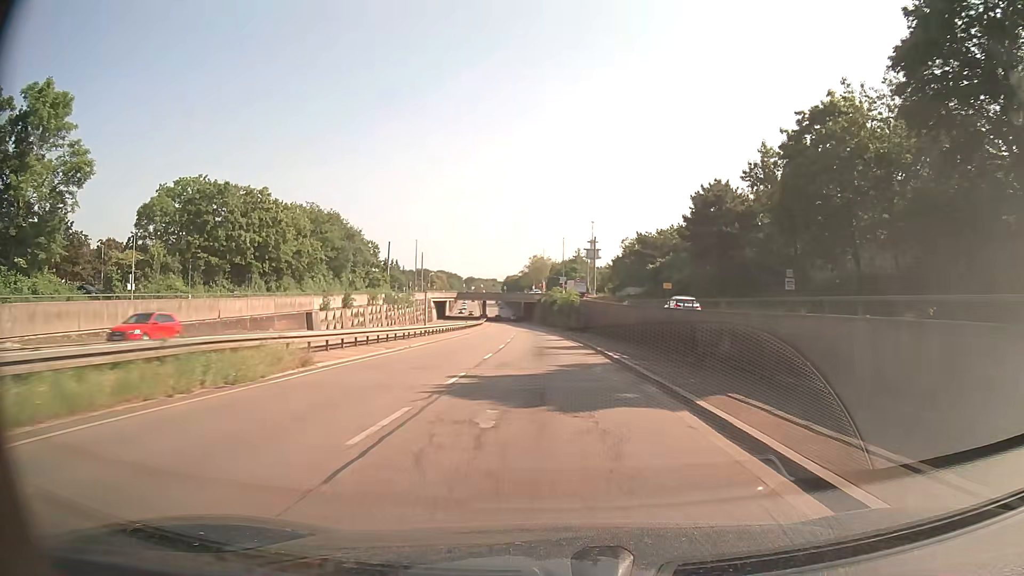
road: trunk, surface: asphalt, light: Day
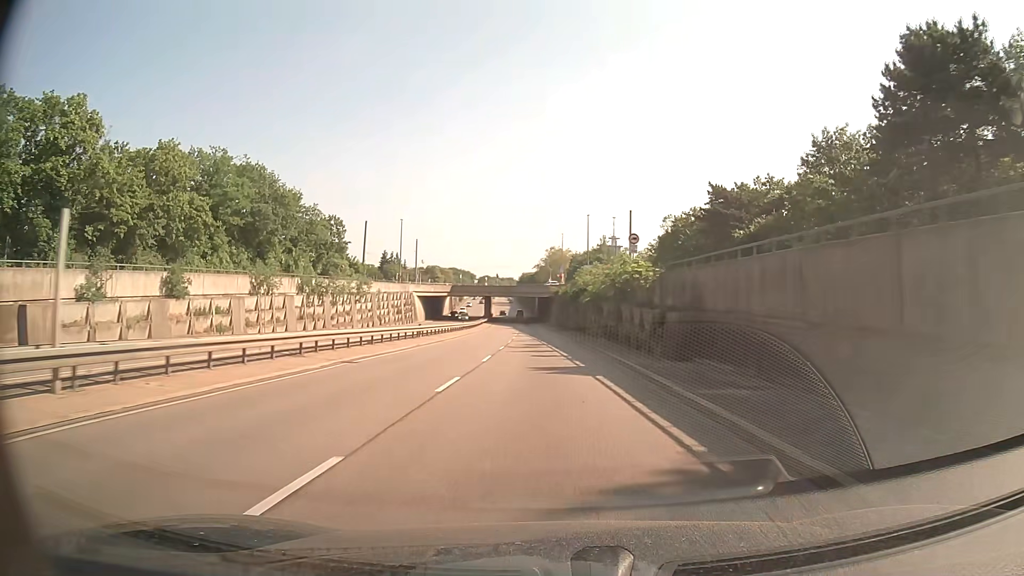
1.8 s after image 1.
(-0.6, +37.7) m; -2°
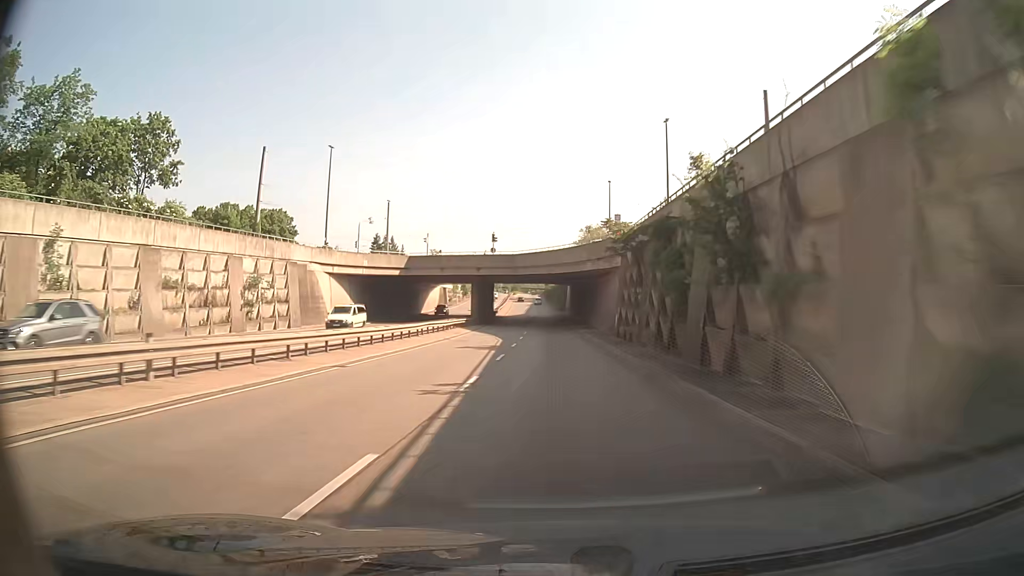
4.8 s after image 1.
(-1.4, +62.8) m; -3°
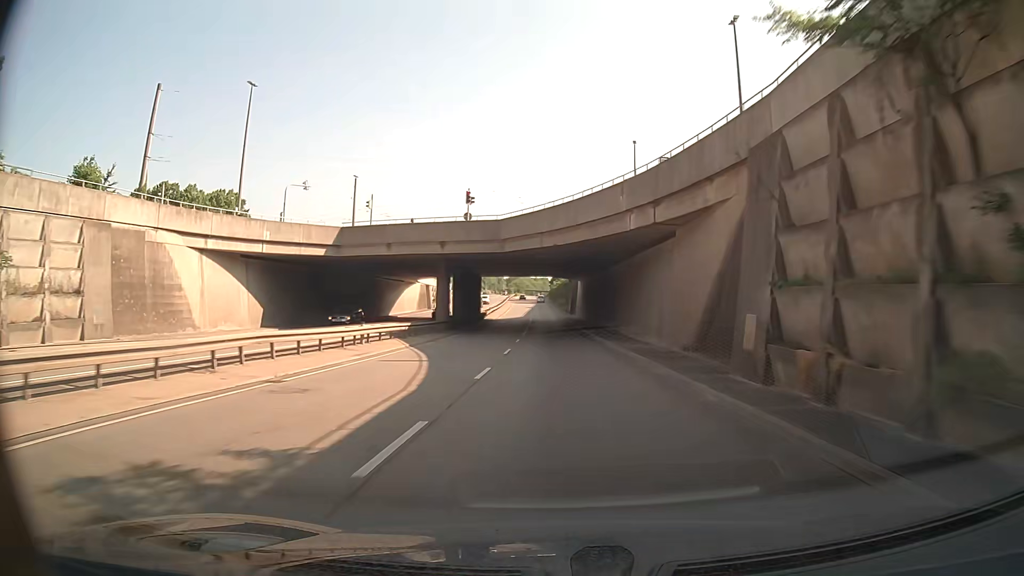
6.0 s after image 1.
(-0.1, +25.1) m; 0°
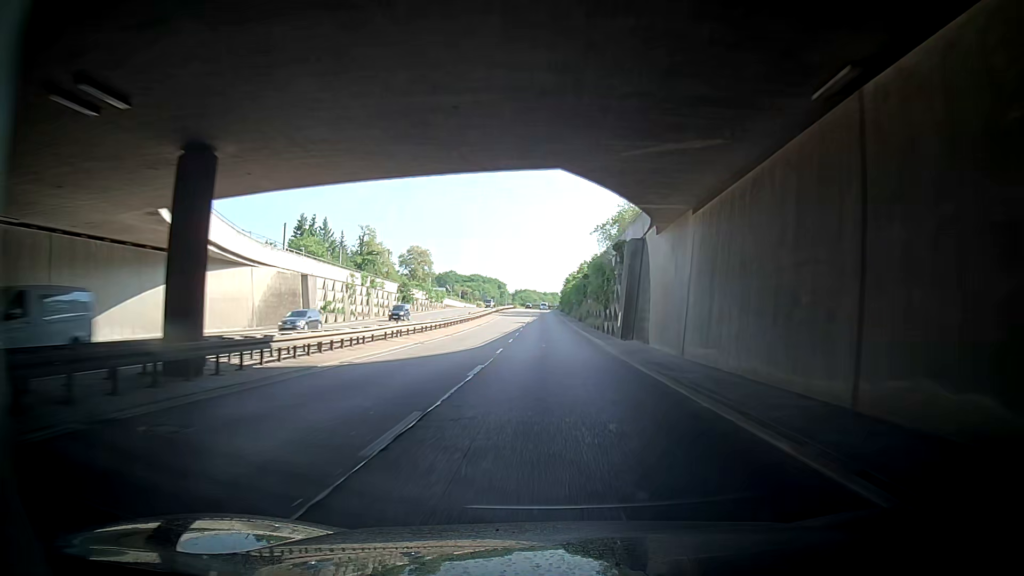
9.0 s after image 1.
(-1.2, +62.2) m; -3°
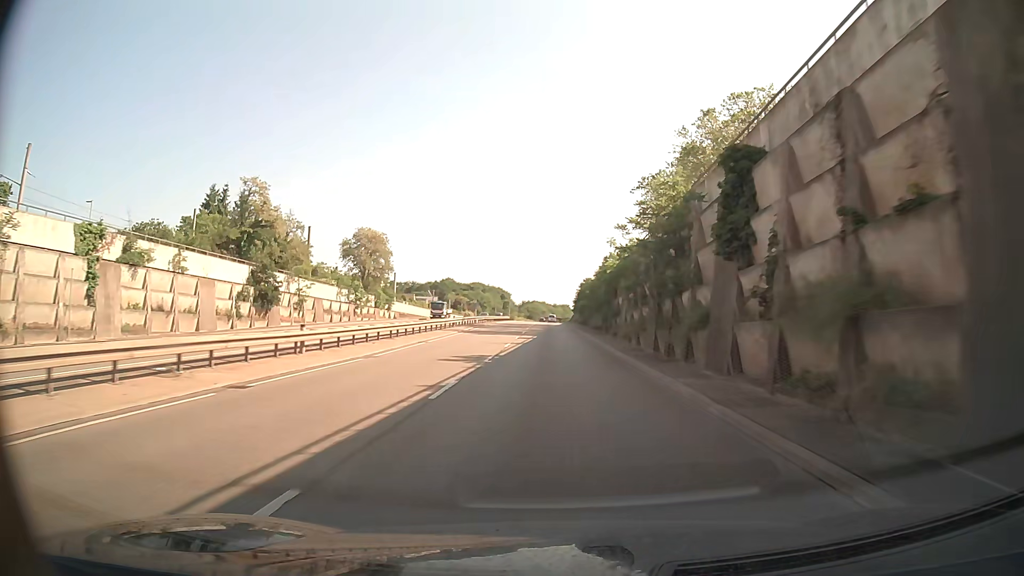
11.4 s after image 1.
(+0.3, +49.4) m; +1°
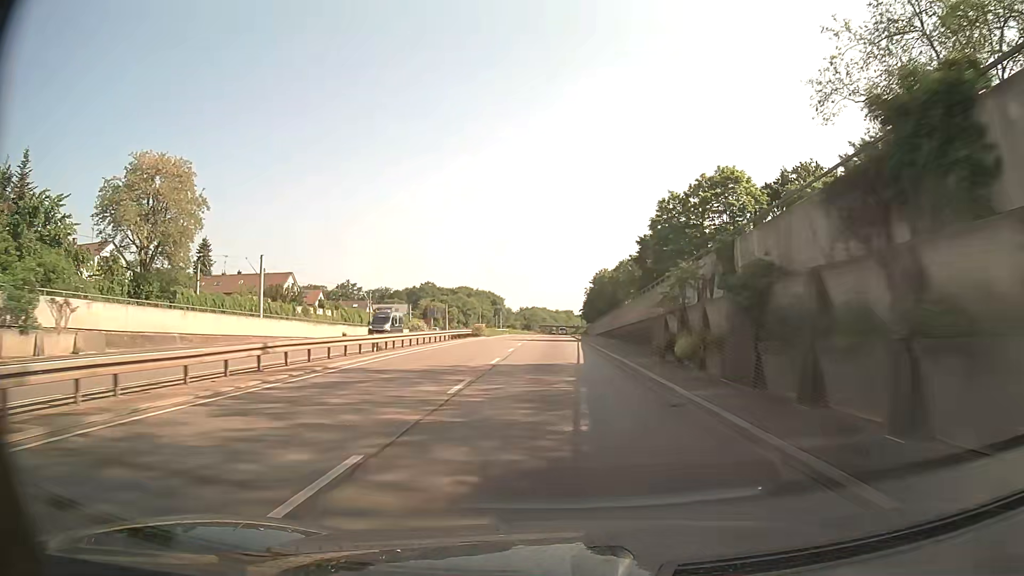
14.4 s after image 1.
(-0.2, +61.5) m; 0°
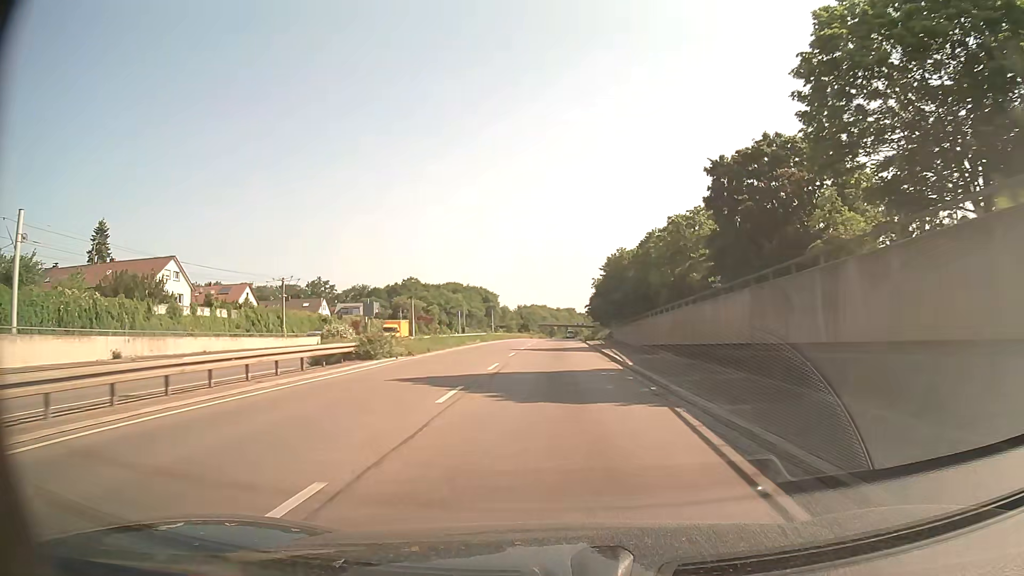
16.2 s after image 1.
(+0.1, +37.2) m; 0°
(0, +10) (0, +20) (0, +30) (0, +40) (0, +50) (0, +60) (+1, +70) (+1, +80) (+1, +90) (+1, +100) m
